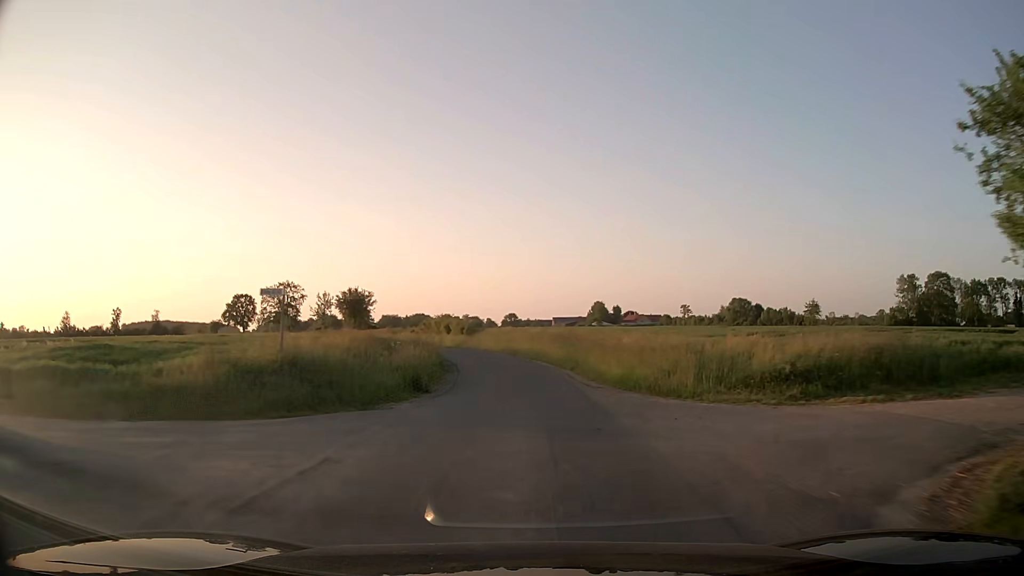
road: unclassified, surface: asphalt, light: Day
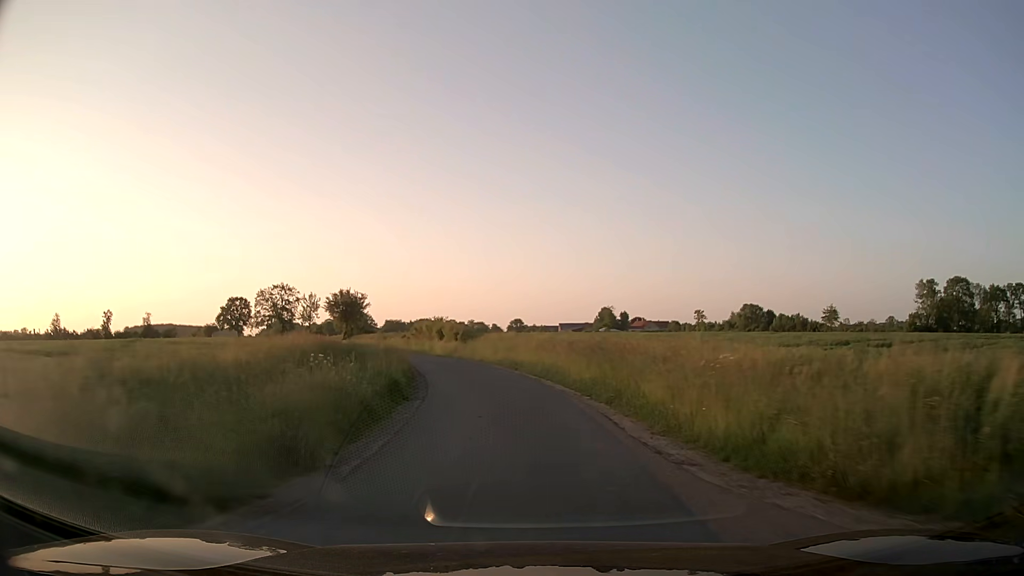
(0.0, +9.3) m; -1°
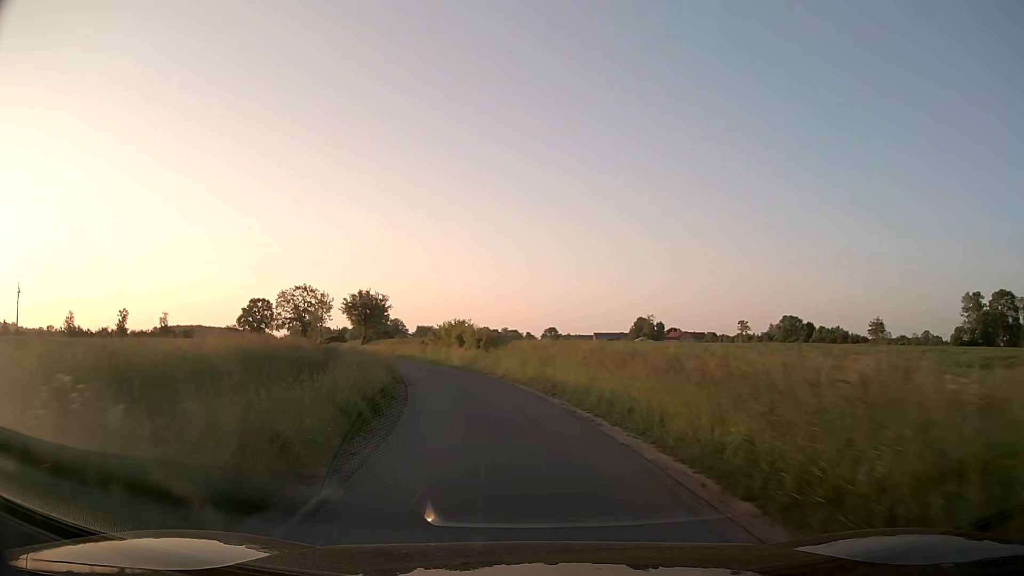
(-0.1, +9.3) m; -2°
